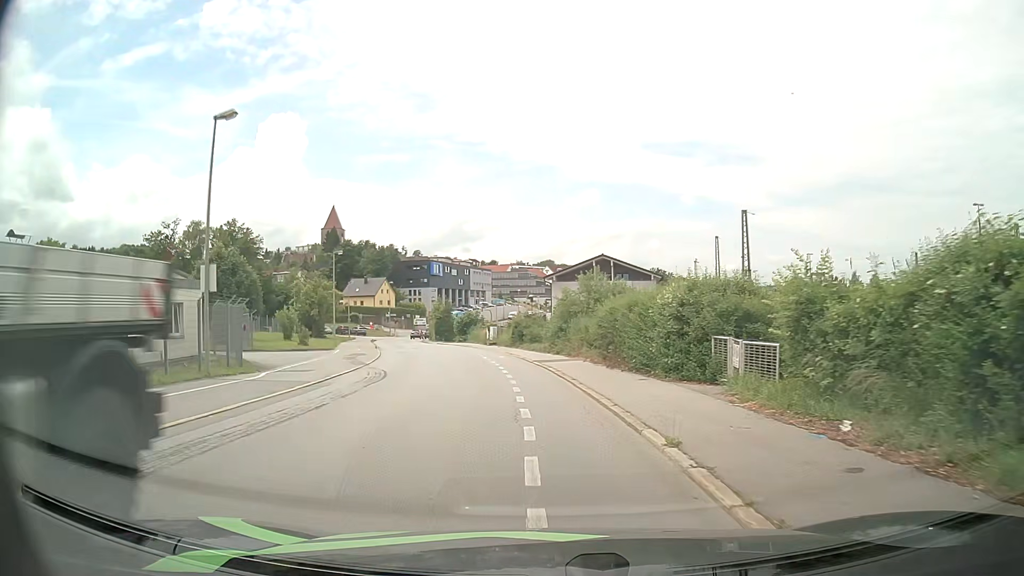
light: Day
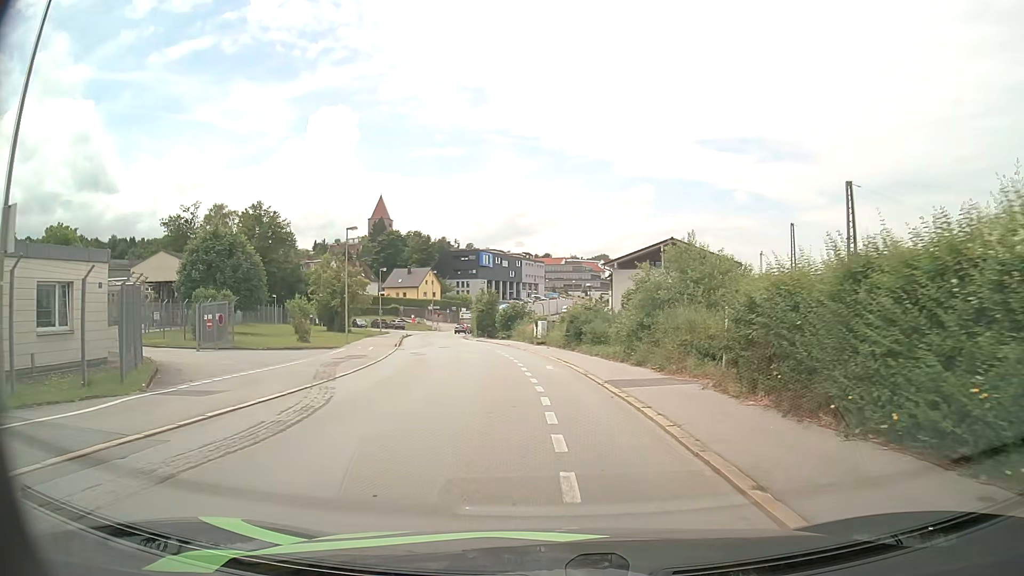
(-0.4, +11.0) m; -4°
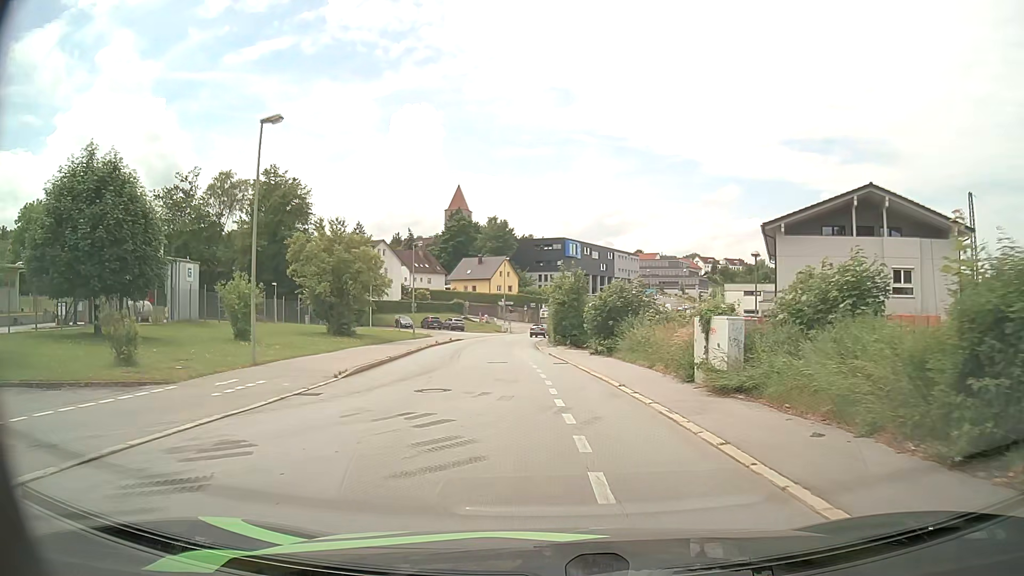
(-1.7, +26.5) m; -7°
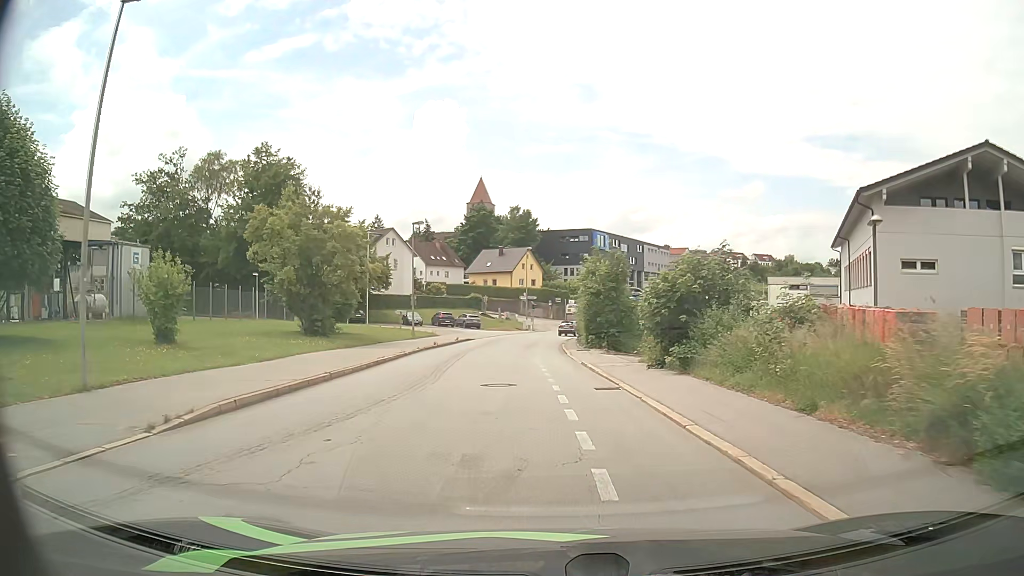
(-0.2, +10.0) m; -3°
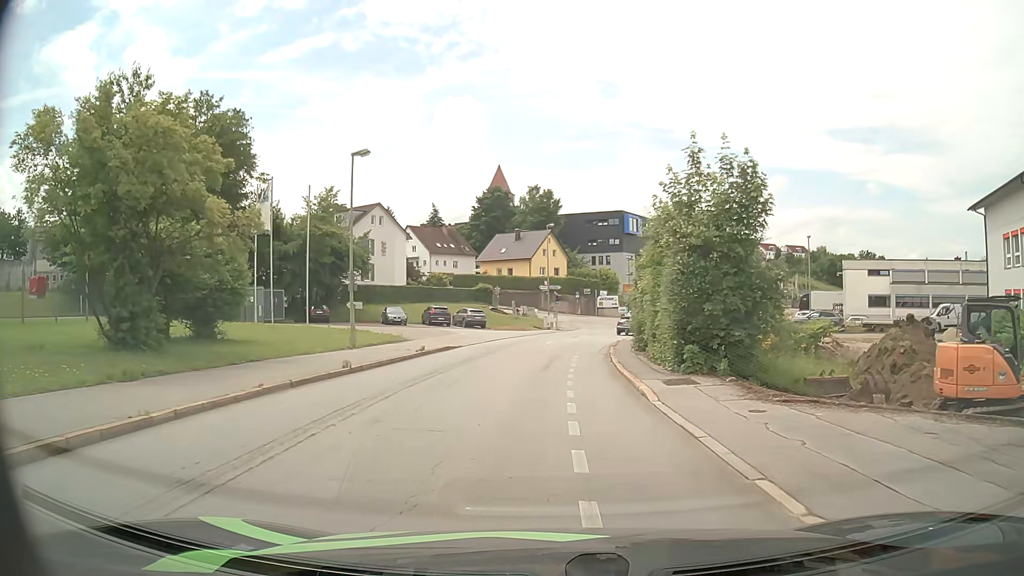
(-0.3, +19.4) m; -2°
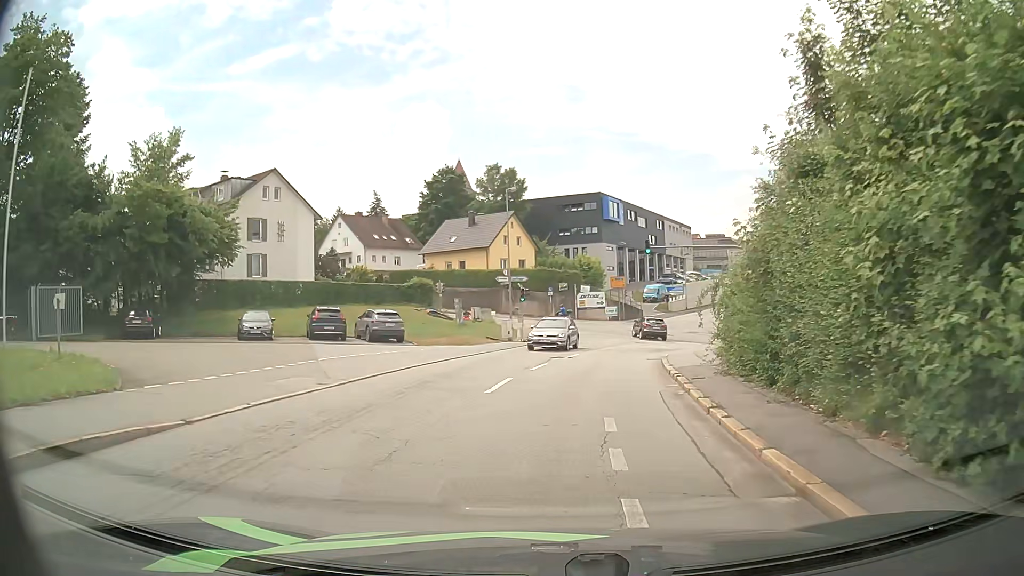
(+0.3, +22.2) m; +3°
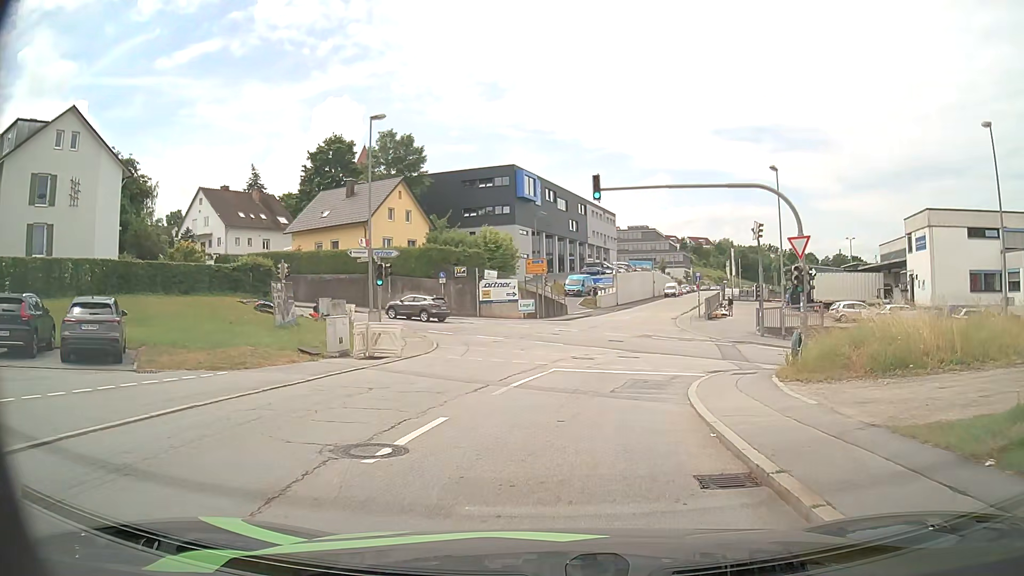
(+1.2, +17.7) m; +7°
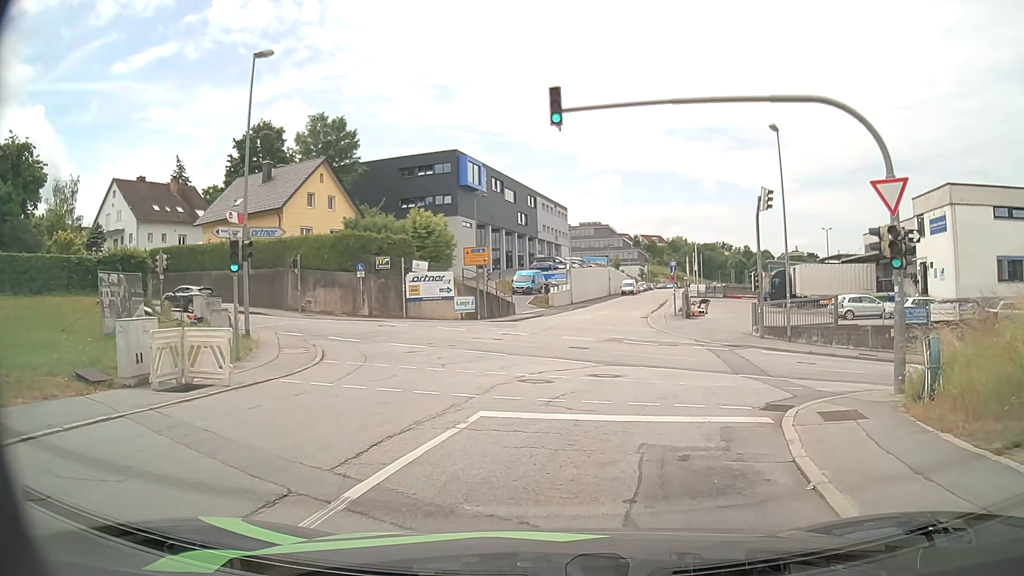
(+0.3, +8.8) m; +4°
(+1, +10) (+2, +20) (-1, +29) (-10, +34) (-19, +38) (-28, +41) (-37, +45) (-47, +49) (-56, +53) (-65, +57) m
